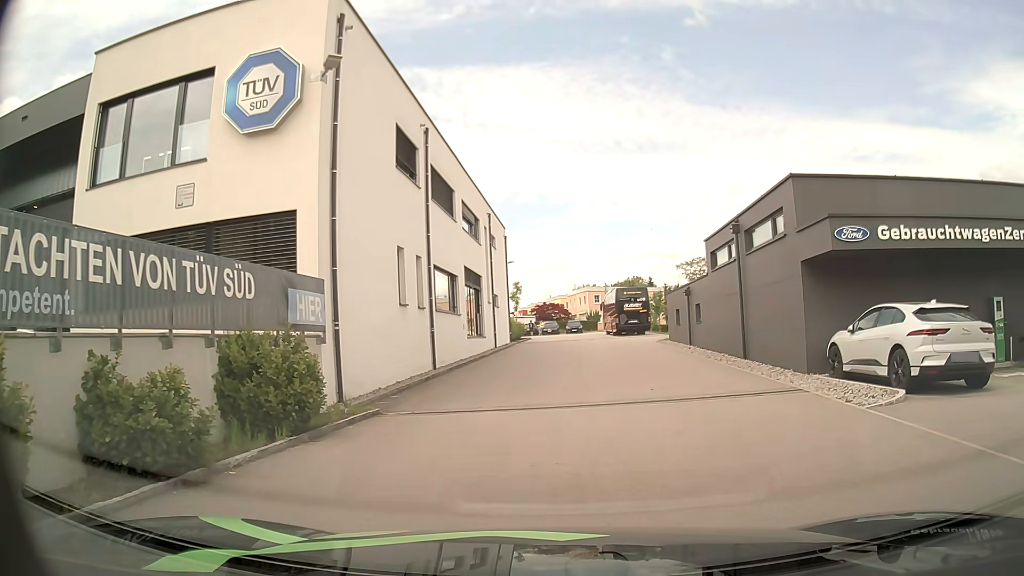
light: Day
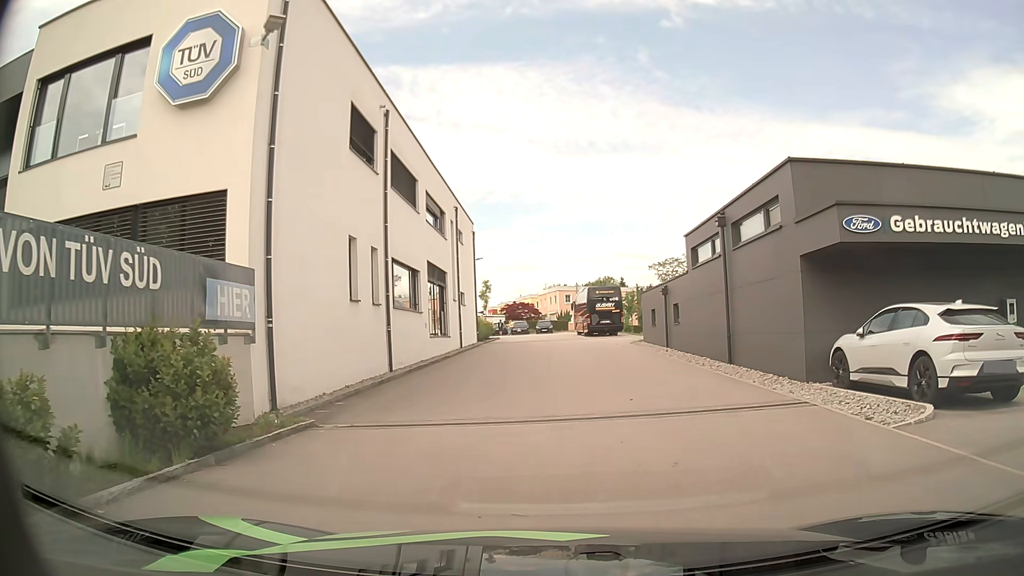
(0.0, +1.8) m; +1°
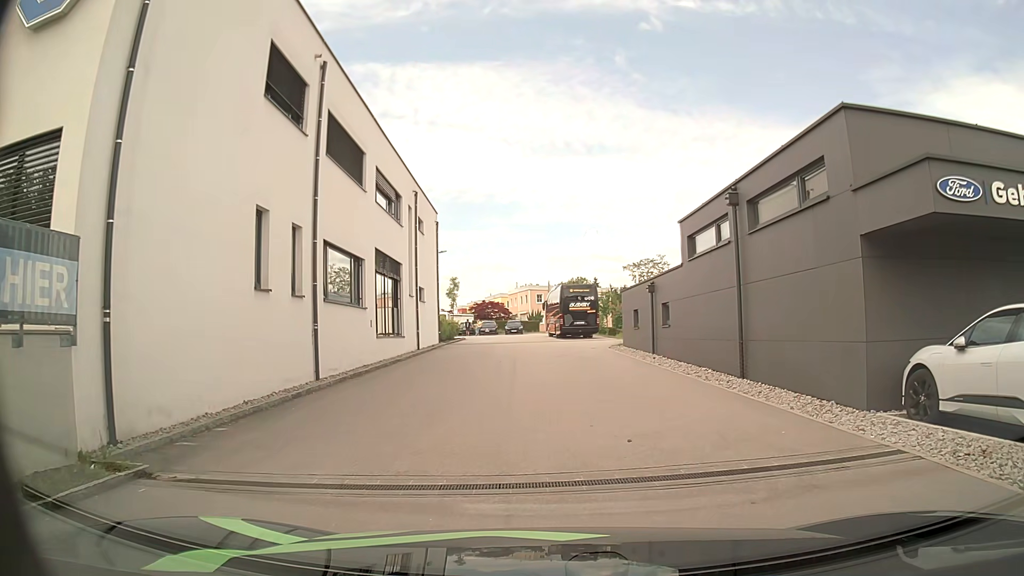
(+0.1, +4.0) m; +3°
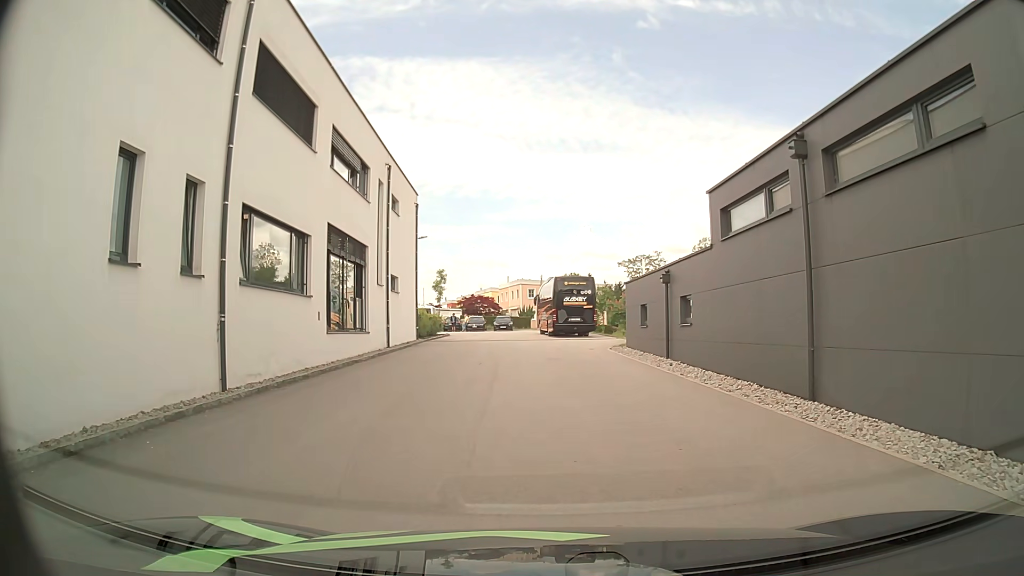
(0.0, +4.5) m; 0°
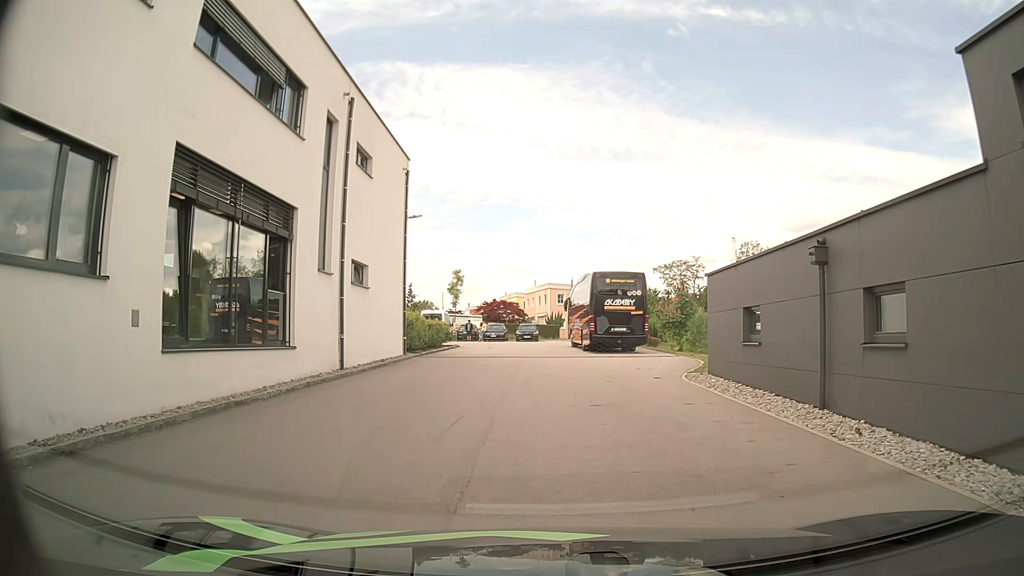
(-0.2, +9.8) m; -1°
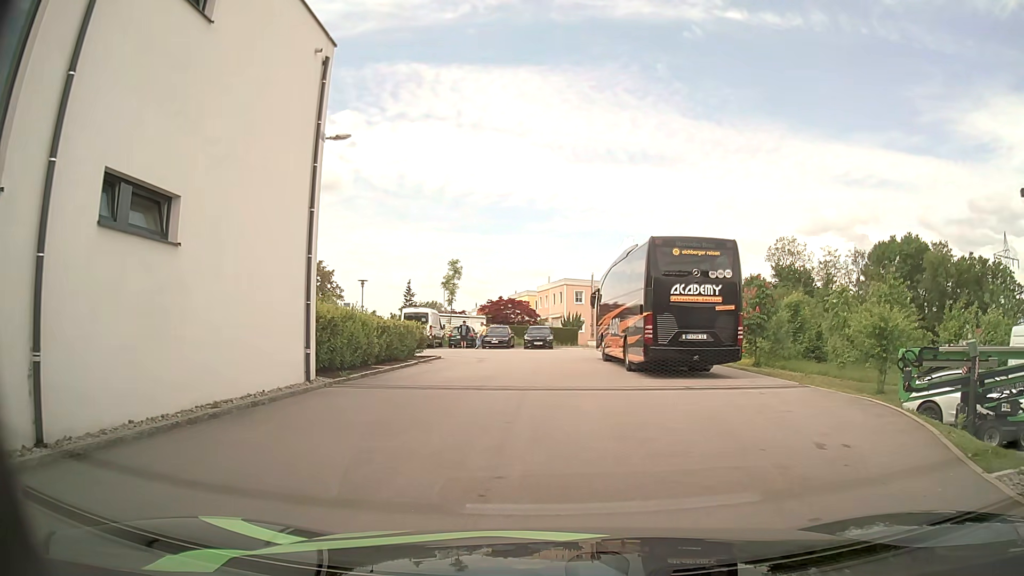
(-0.5, +12.3) m; -3°
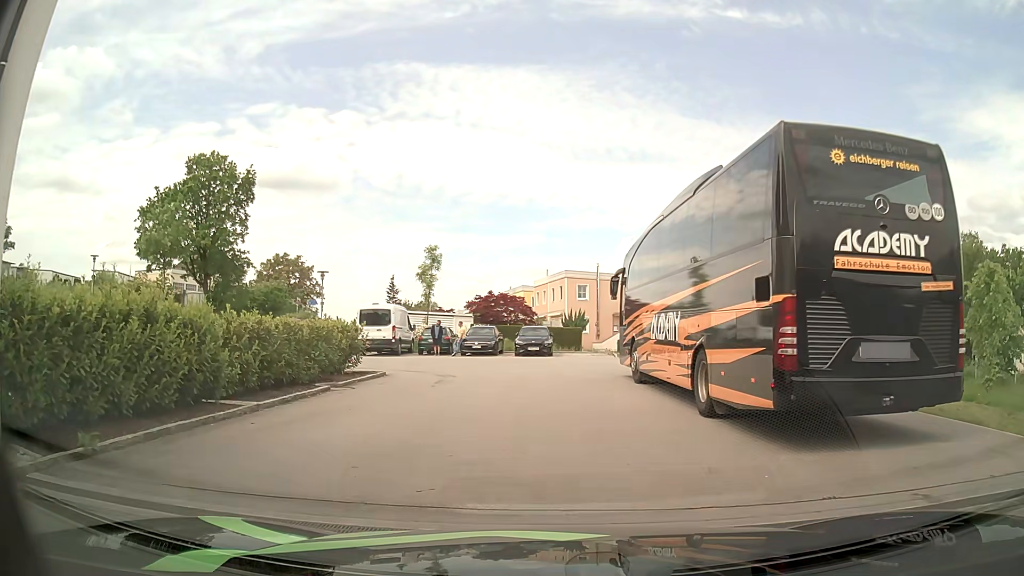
(+0.1, +9.8) m; +1°
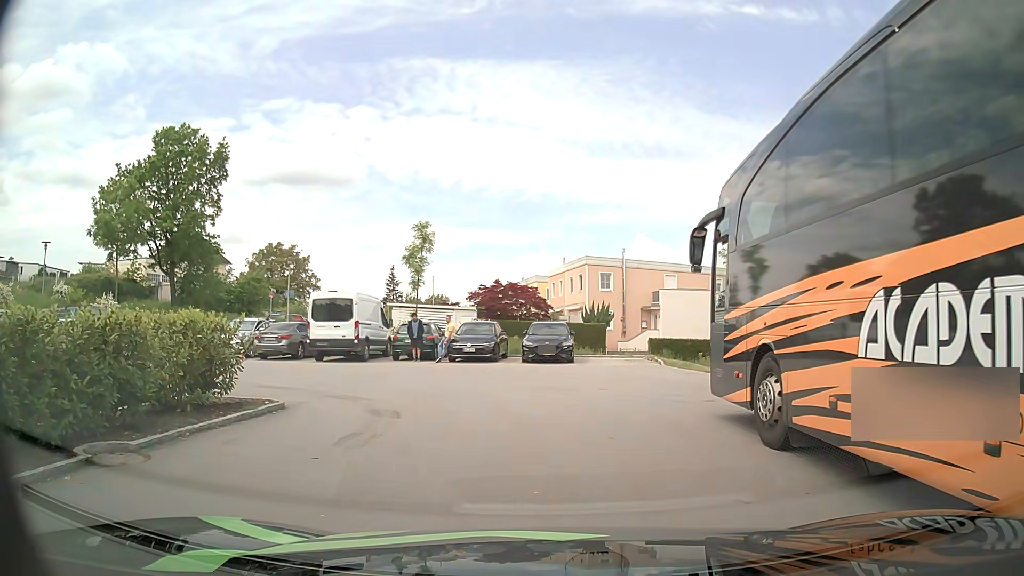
(-0.1, +8.7) m; -2°
